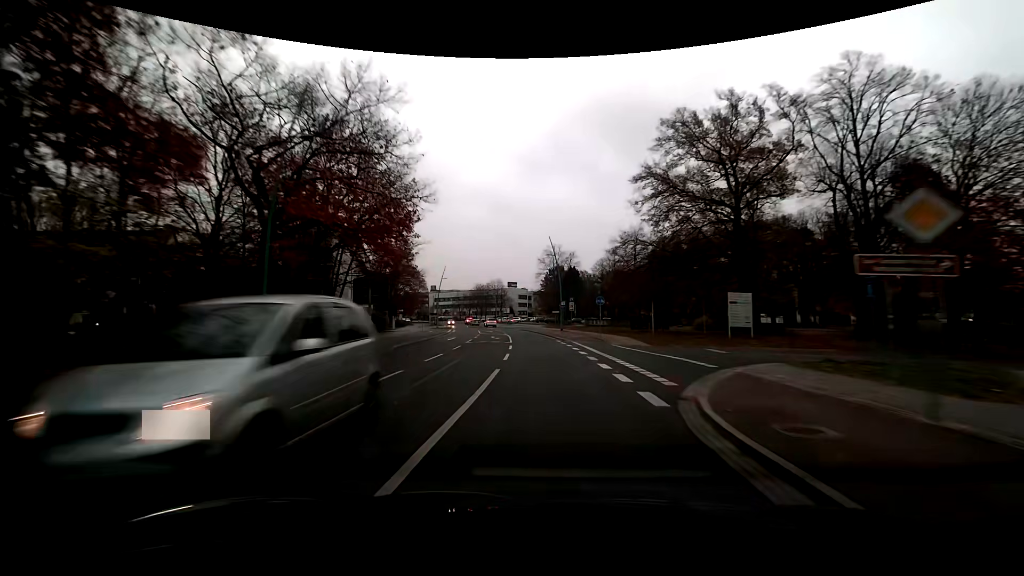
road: tertiary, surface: asphalt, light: Day
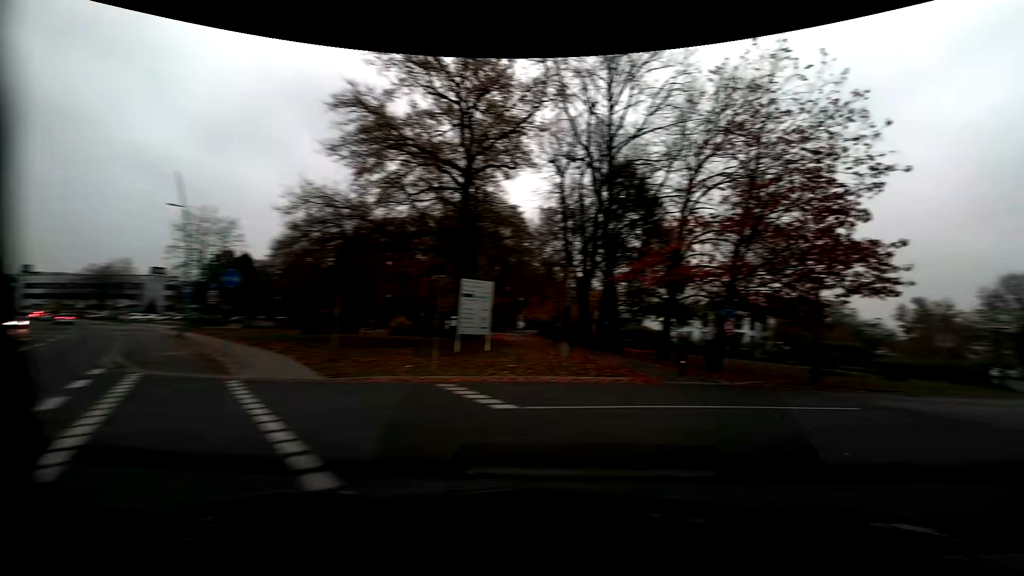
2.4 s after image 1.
(+2.8, +15.9) m; +35°
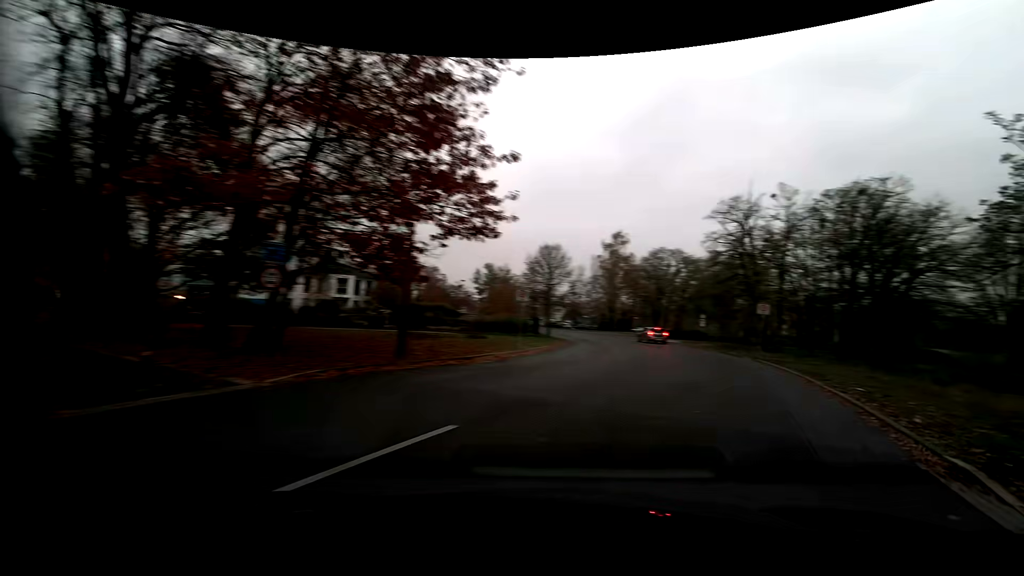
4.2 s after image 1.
(+3.8, +8.9) m; +42°
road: residential
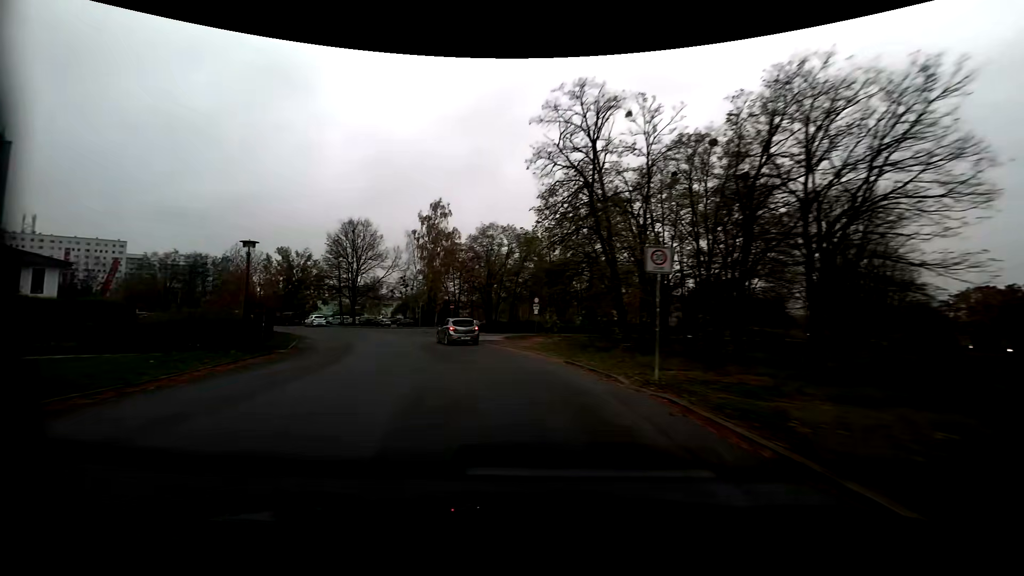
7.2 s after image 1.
(+5.7, +19.3) m; +16°
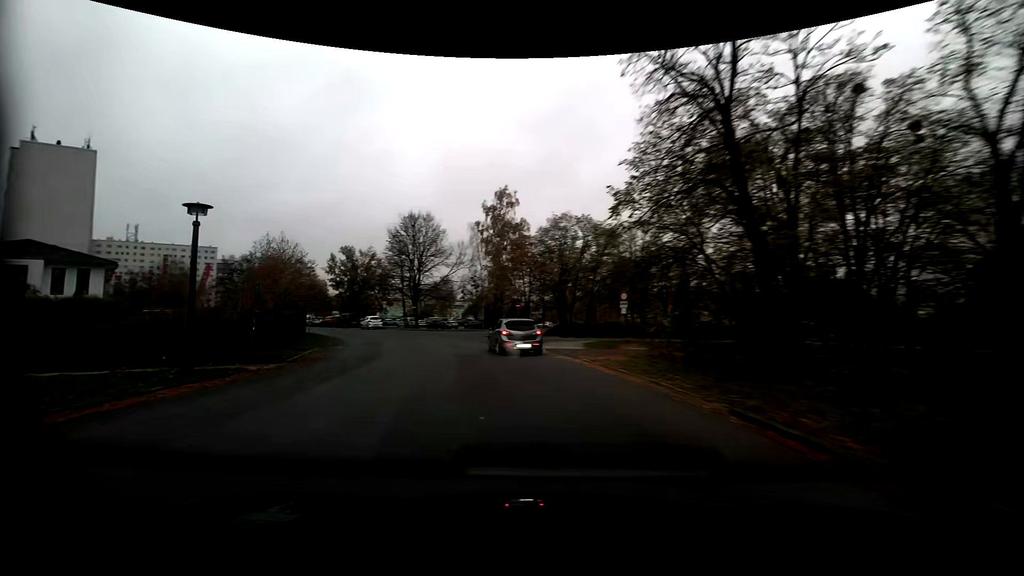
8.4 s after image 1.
(-0.5, +8.3) m; -9°
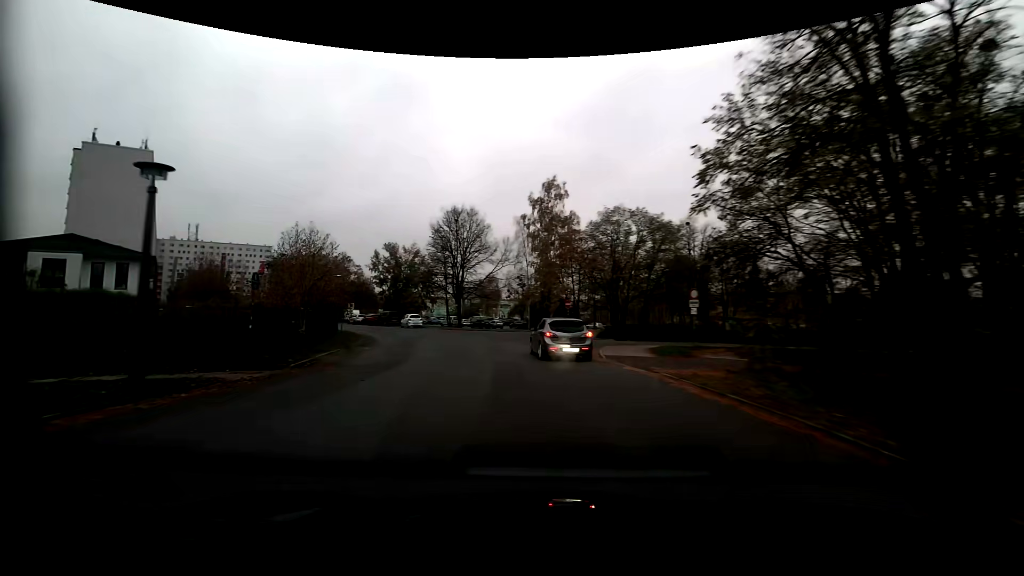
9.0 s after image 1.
(-0.2, +3.9) m; -4°
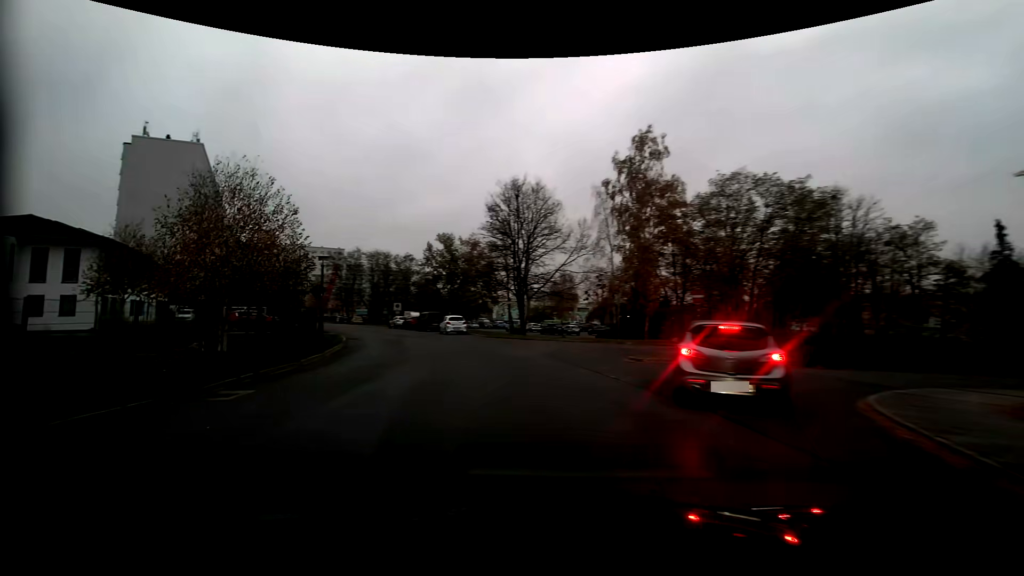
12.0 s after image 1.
(-0.7, +15.3) m; -10°
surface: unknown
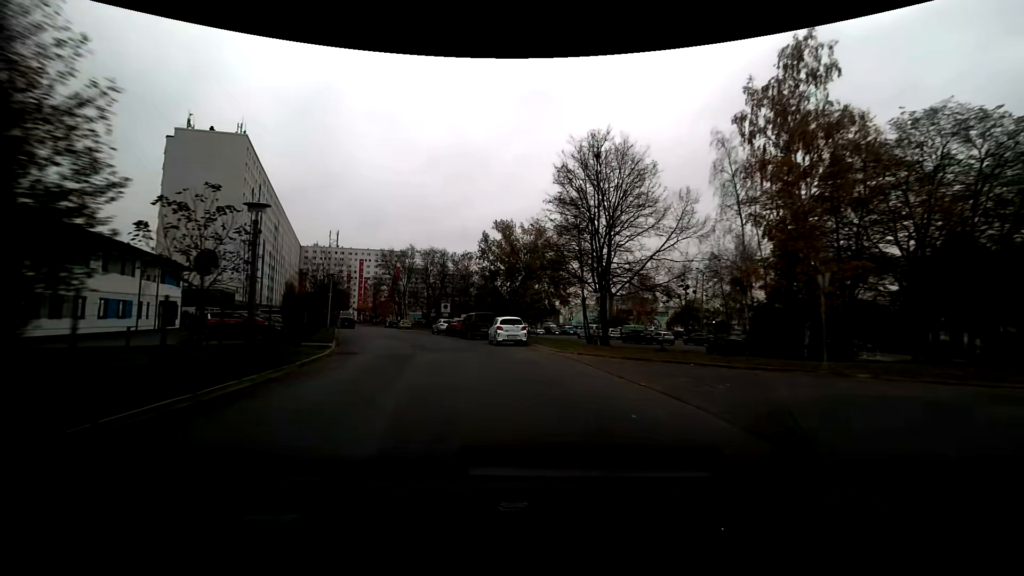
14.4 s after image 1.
(-1.2, +13.8) m; -6°
